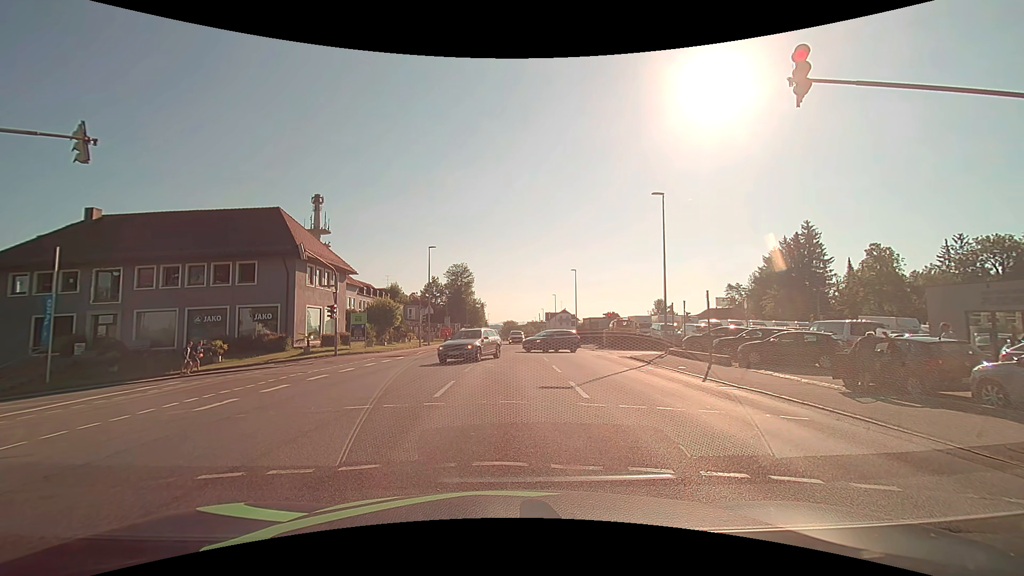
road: tertiary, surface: asphalt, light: Day
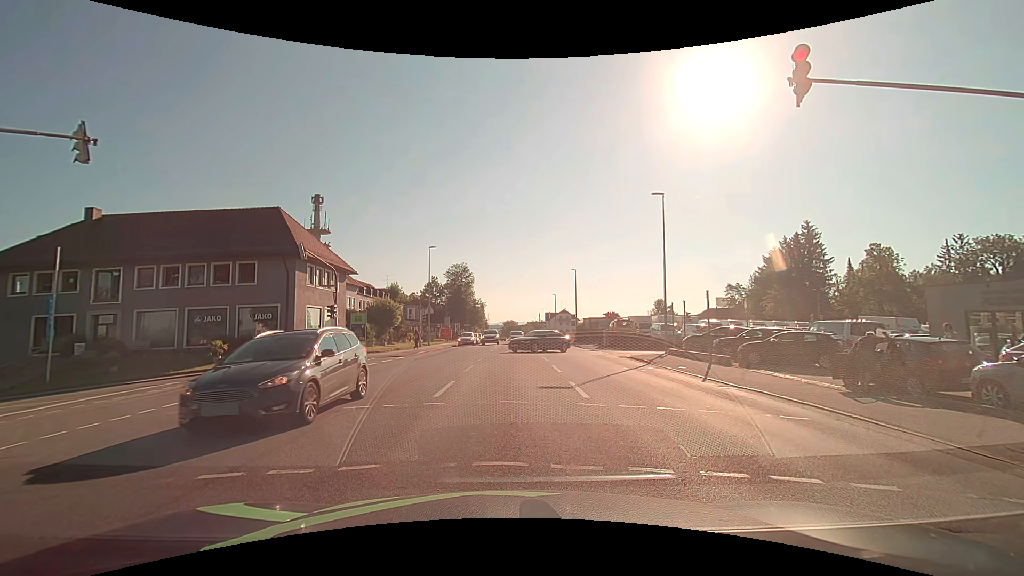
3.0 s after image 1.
(0.0, 0.0) m; 0°
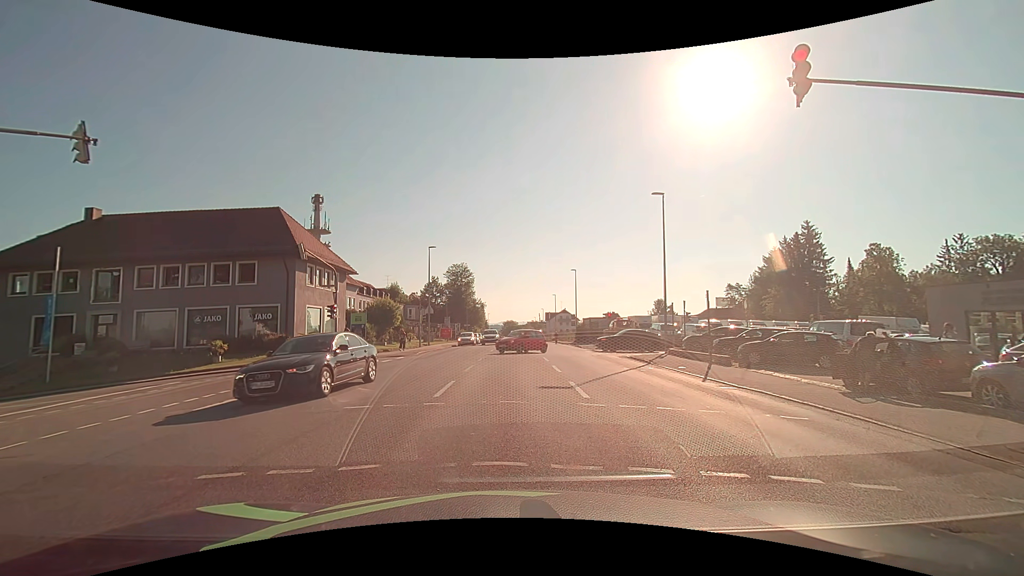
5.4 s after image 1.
(0.0, 0.0) m; 0°
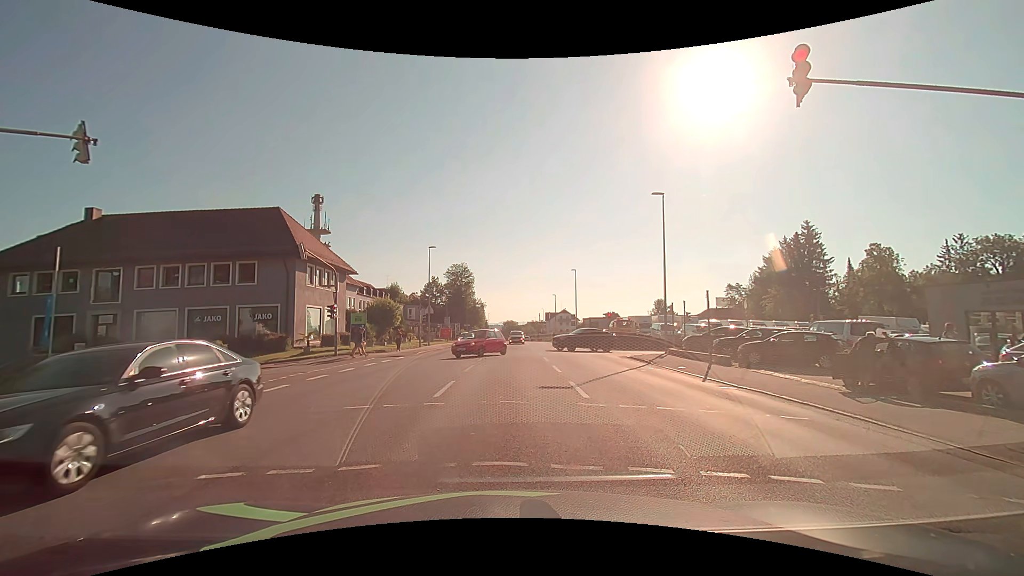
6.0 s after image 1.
(0.0, 0.0) m; 0°
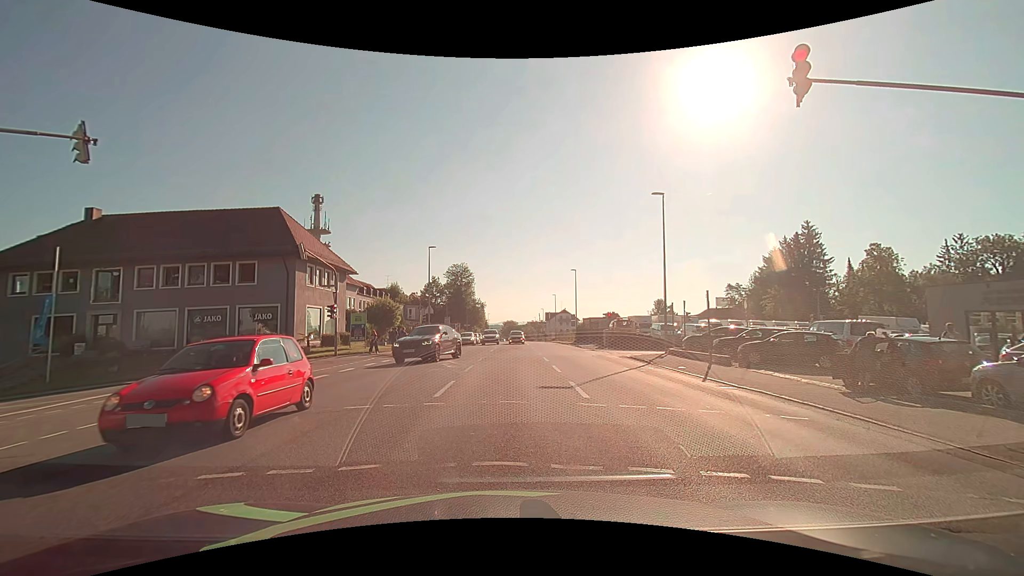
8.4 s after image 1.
(0.0, 0.0) m; 0°
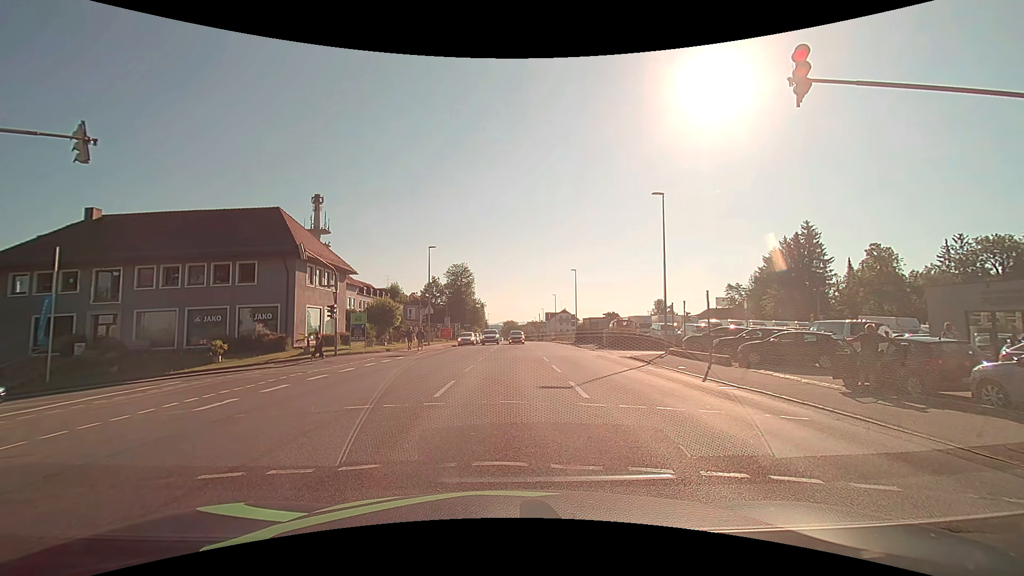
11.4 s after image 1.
(0.0, 0.0) m; 0°
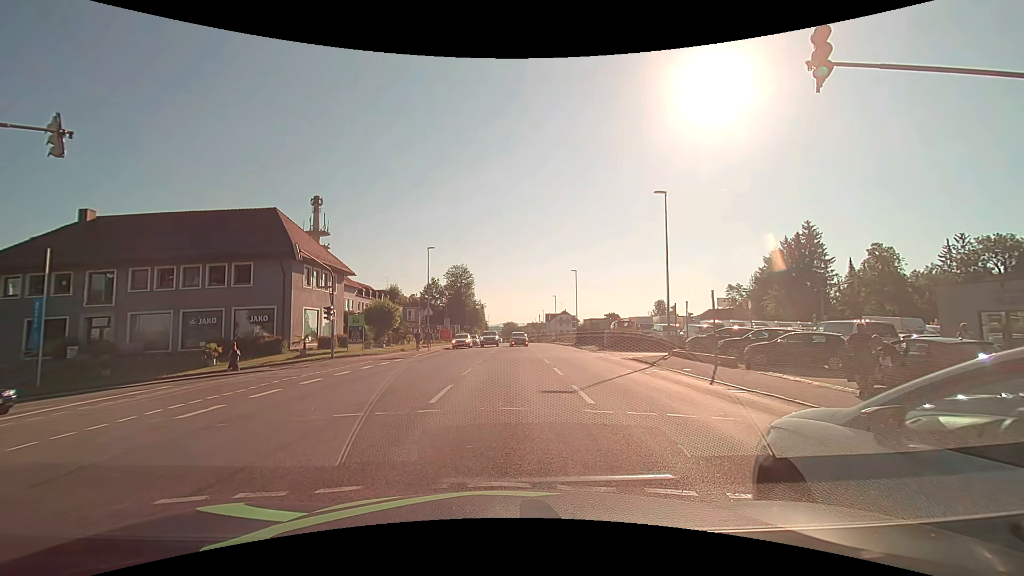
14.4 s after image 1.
(0.0, +0.6) m; 0°
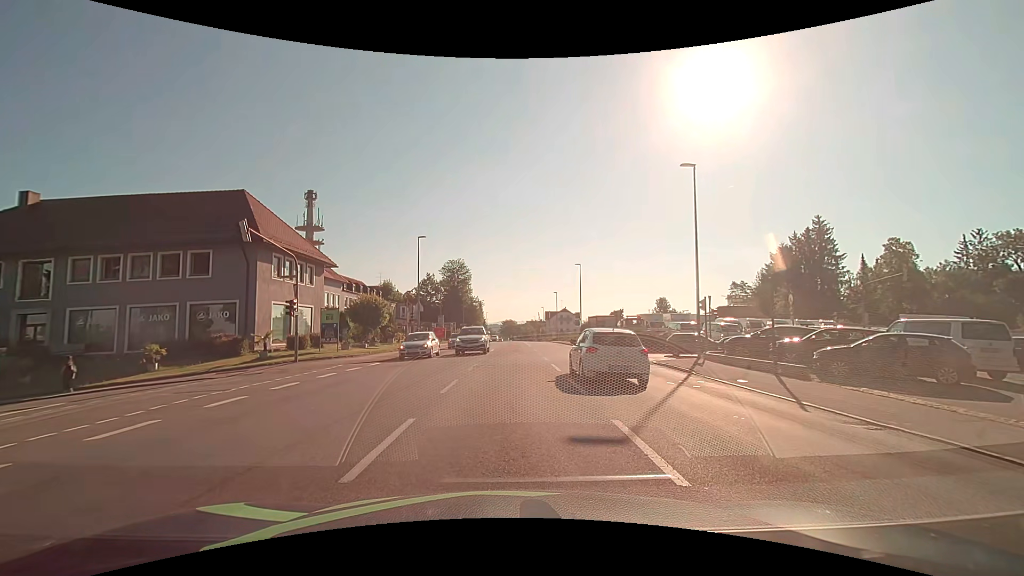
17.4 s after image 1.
(-0.1, +5.1) m; 0°
(0, +10) (-4, +19) (-13, +22) (-23, +22) (-33, +21) (-43, +20) (-53, +19) (-63, +16) (-70, +10) (-74, +1) m
